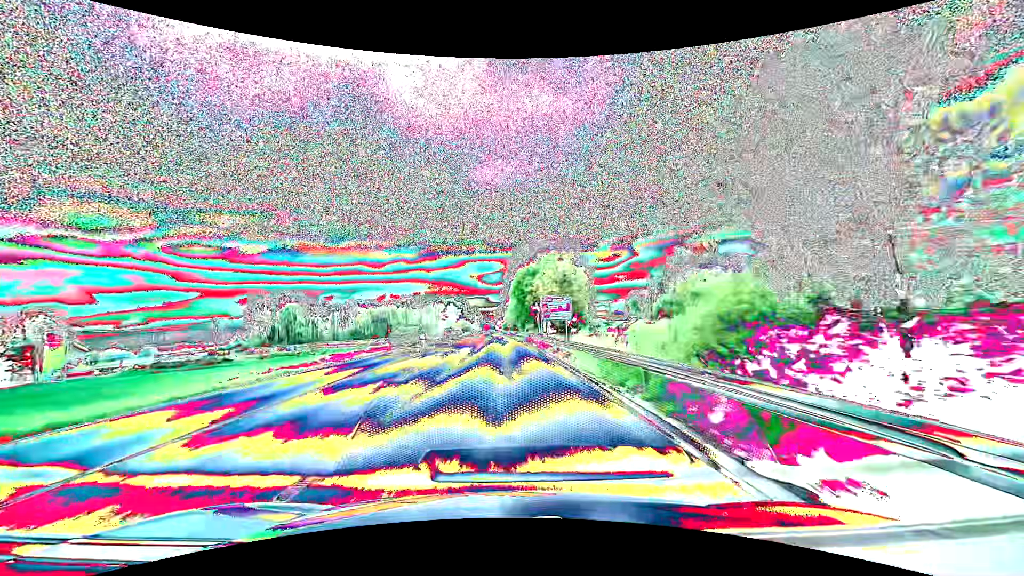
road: primary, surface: asphalt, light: Day
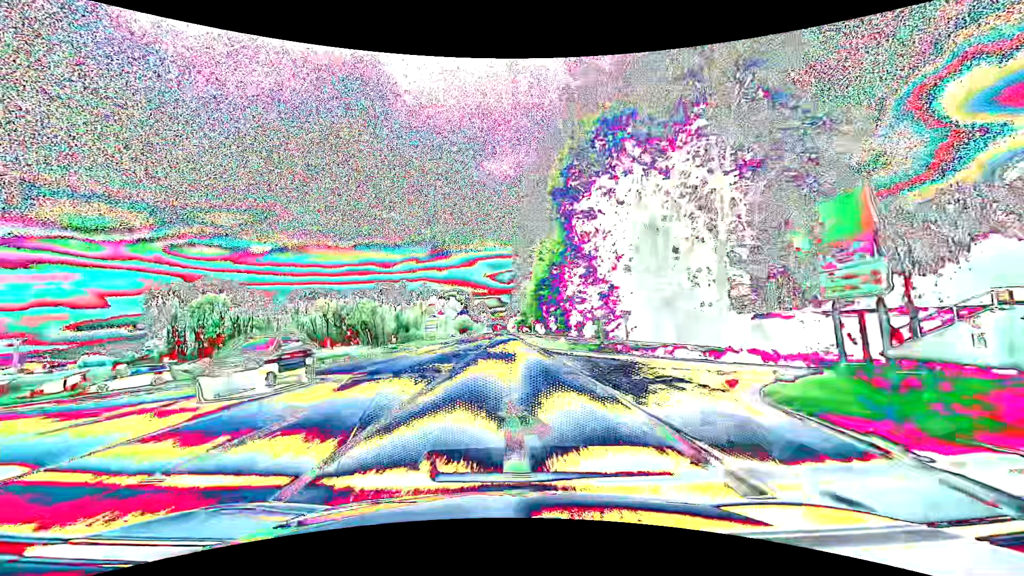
(-1.3, +79.1) m; -1°
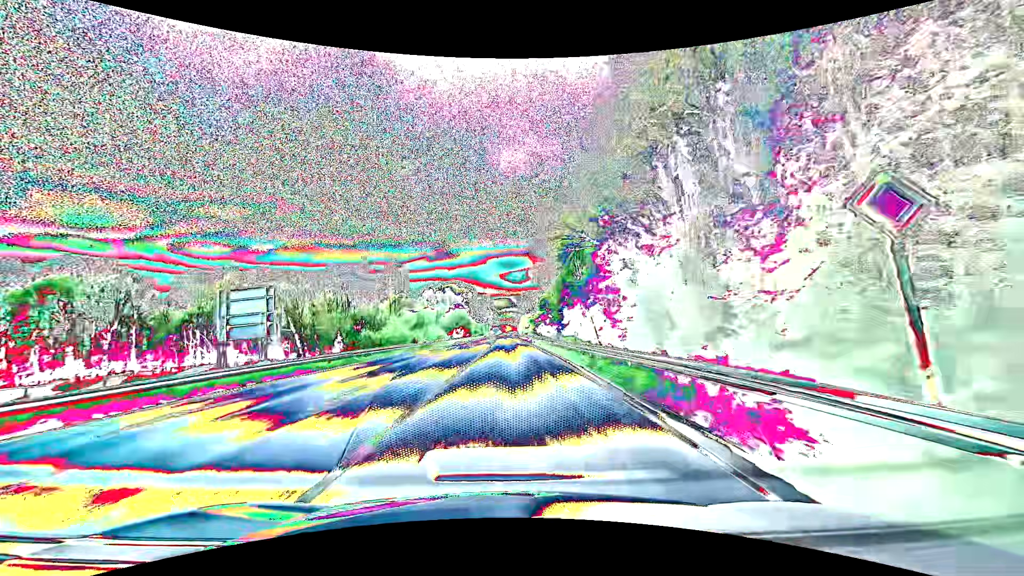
(-0.7, +63.4) m; -1°
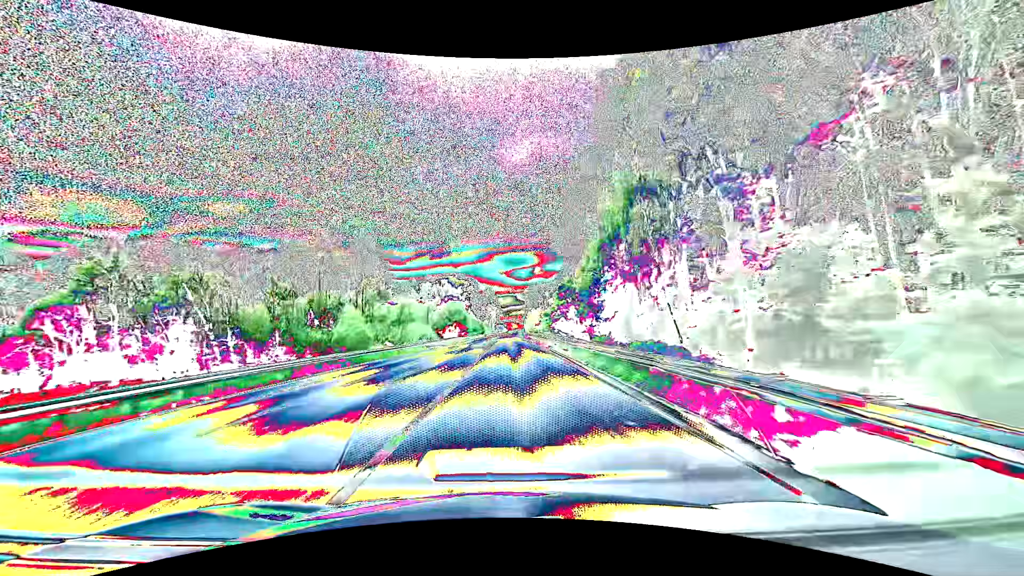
(-0.2, +31.7) m; 0°
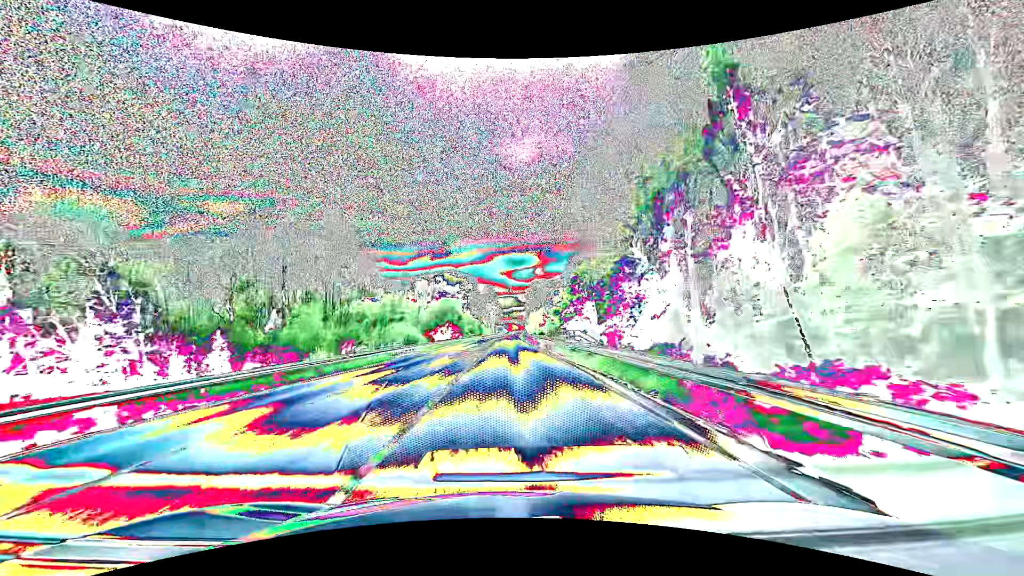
(-0.1, +15.9) m; -1°
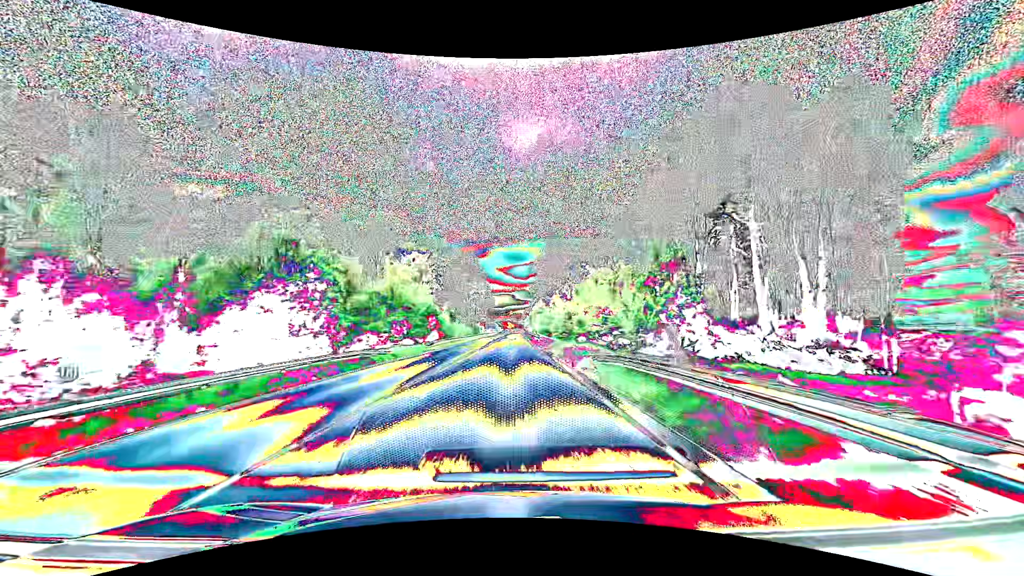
(+0.3, +79.3) m; +1°
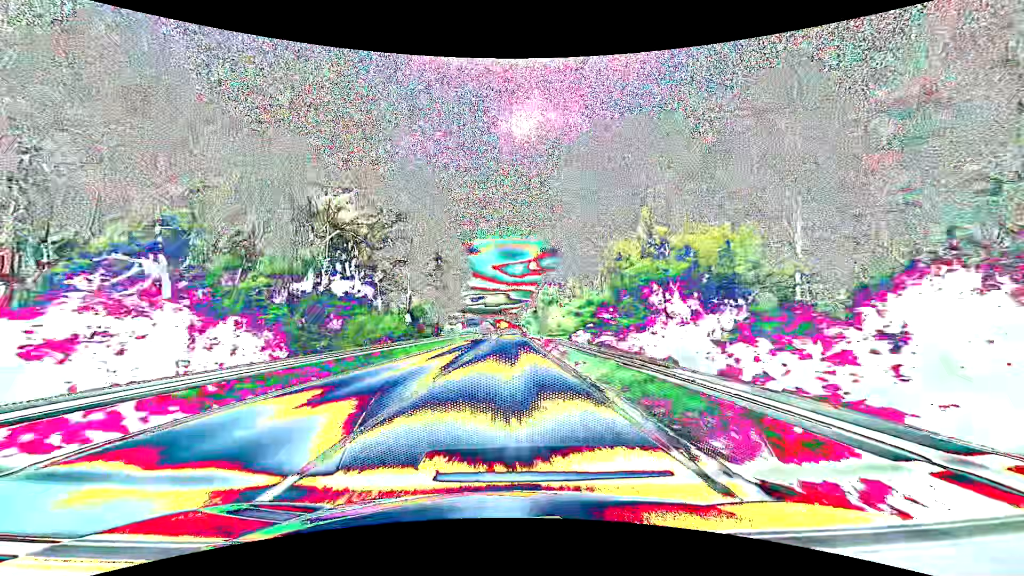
(+0.3, +63.3) m; +1°
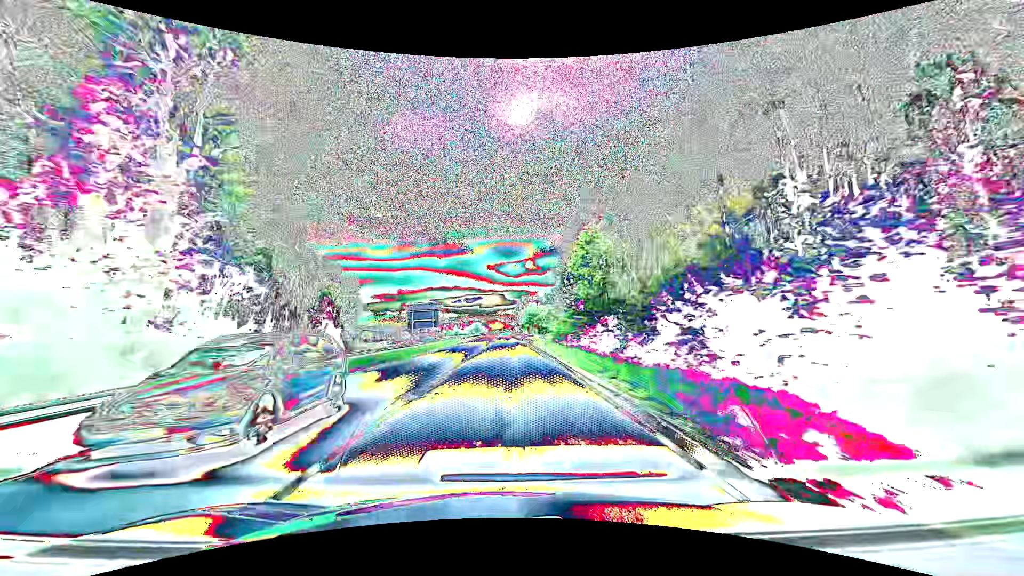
(+0.3, +63.3) m; +1°
(0, +10) (0, +20) (0, +30) (0, +40) (0, +50) (0, +60) (0, +70) (0, +80) (0, +90) (0, +100) m
